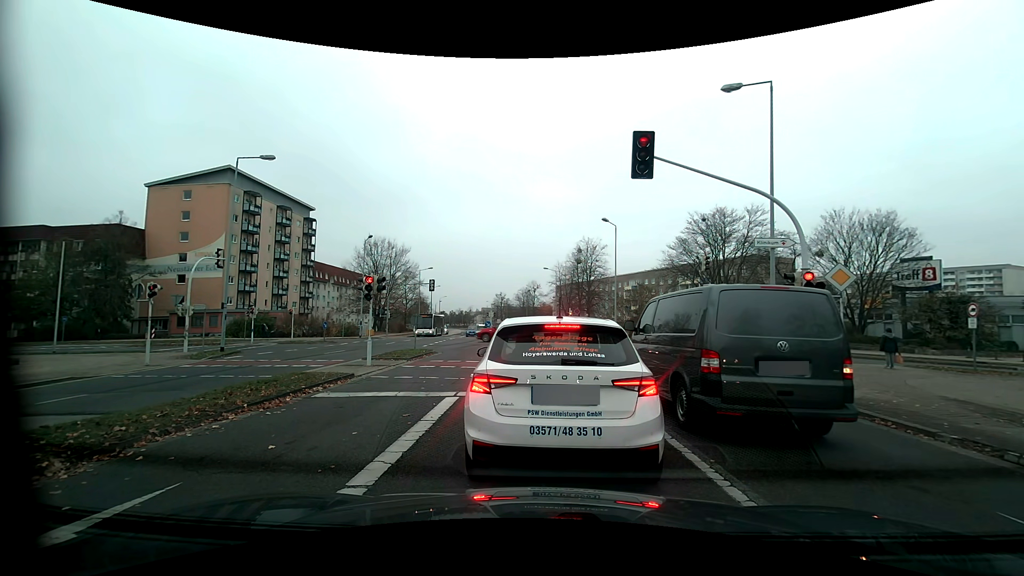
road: tertiary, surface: concrete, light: Day
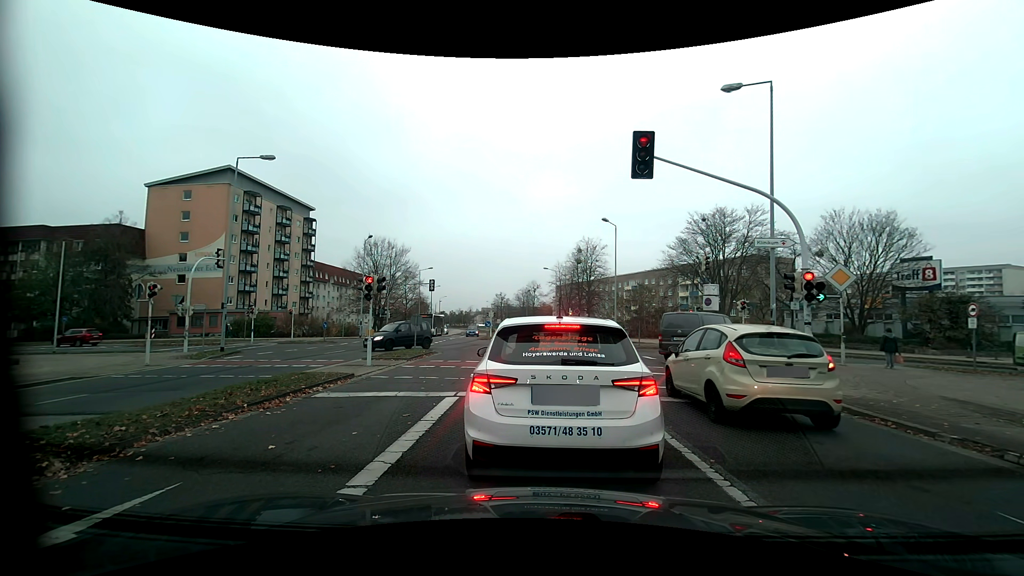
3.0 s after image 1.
(0.0, 0.0) m; 0°
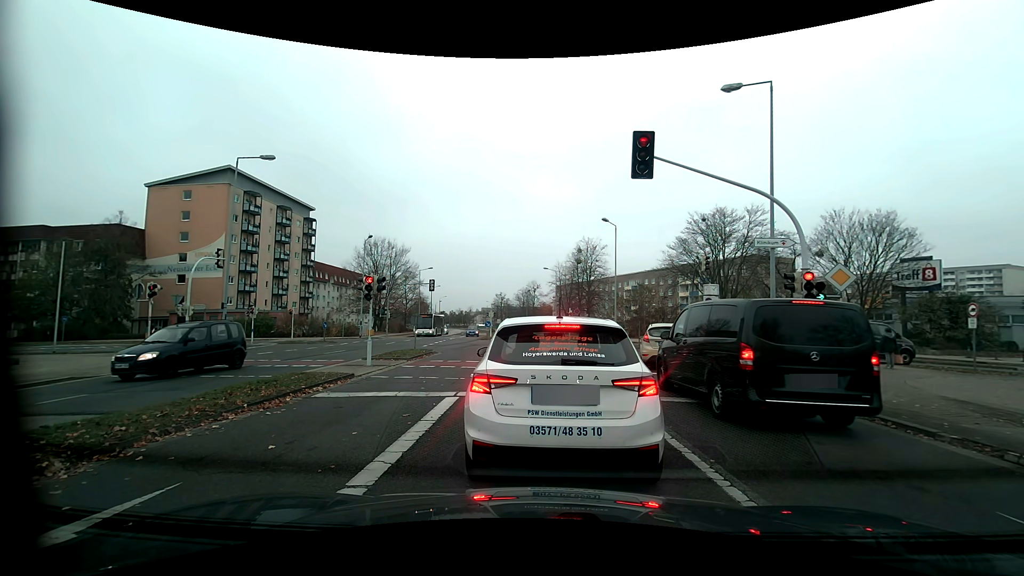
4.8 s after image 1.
(0.0, 0.0) m; 0°
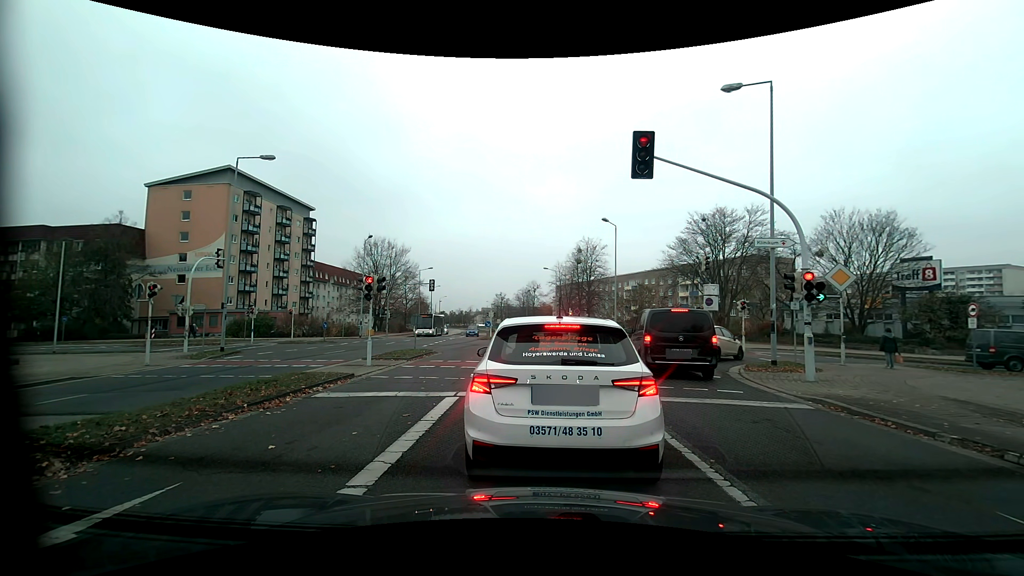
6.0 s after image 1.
(0.0, 0.0) m; 0°
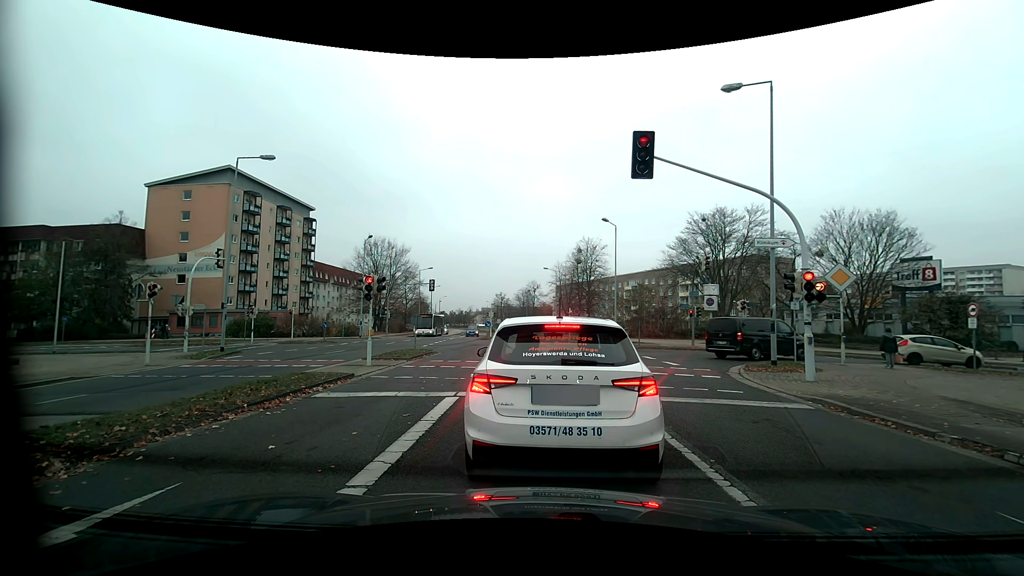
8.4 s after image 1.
(0.0, 0.0) m; 0°
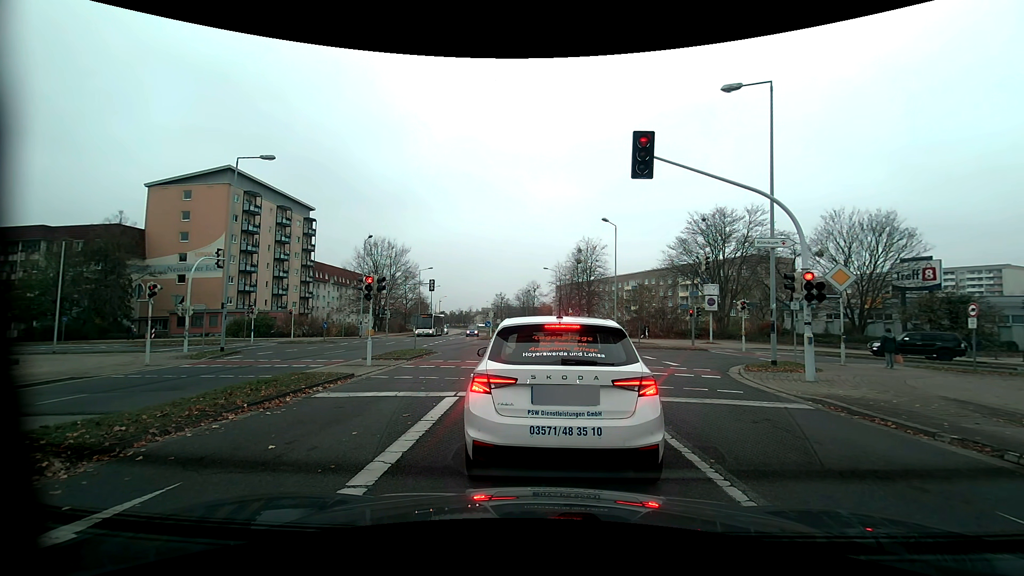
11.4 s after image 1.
(0.0, 0.0) m; 0°
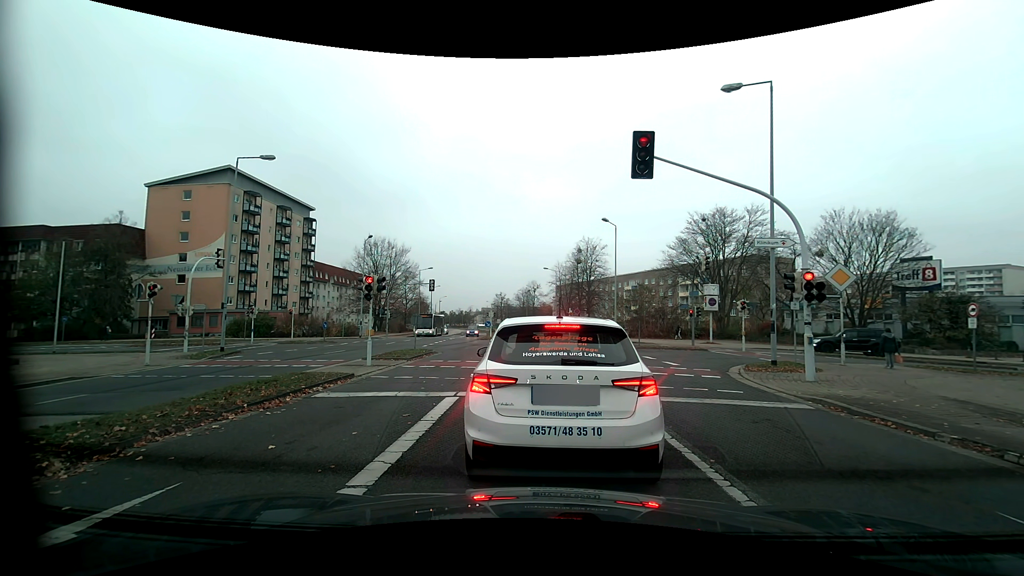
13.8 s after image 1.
(0.0, 0.0) m; 0°
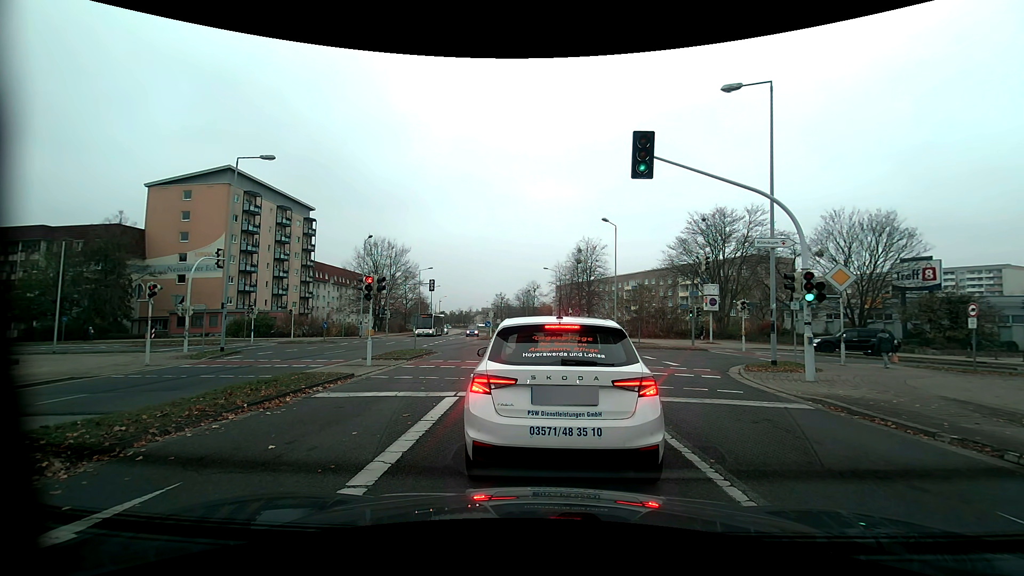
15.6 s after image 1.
(0.0, 0.0) m; 0°
(0, +10) (0, +20) (0, +30) (0, +40) (-1, +50) (-1, +60) (-1, +70) (-1, +80) (-1, +90) (-1, +100) m
